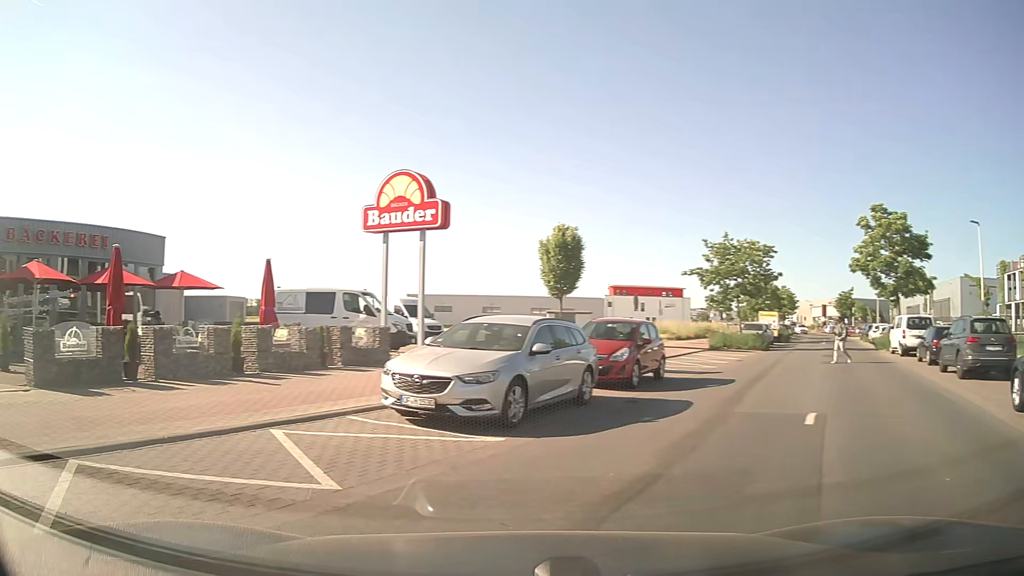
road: tertiary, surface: asphalt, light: Day
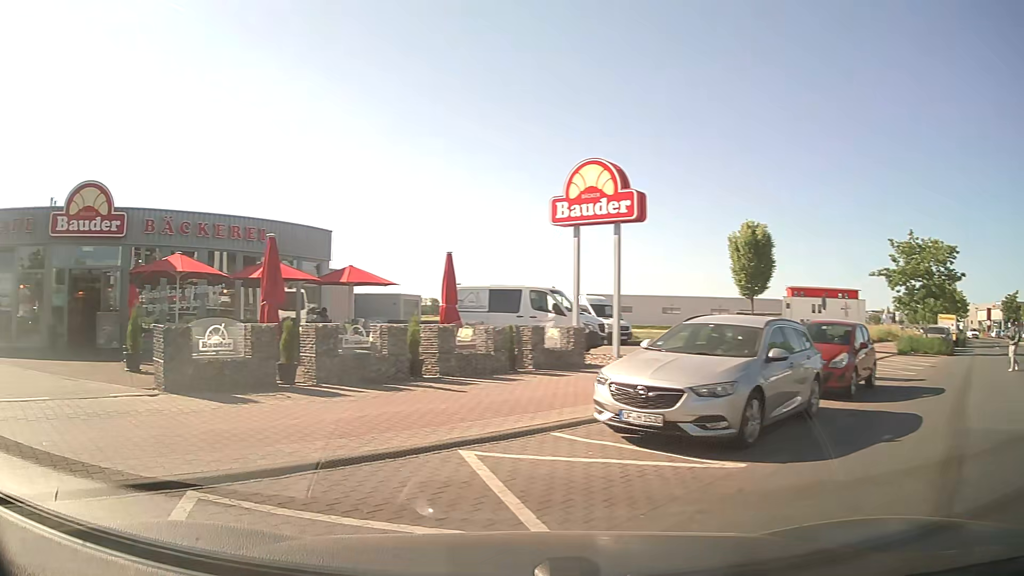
(-0.2, +1.5) m; -17°
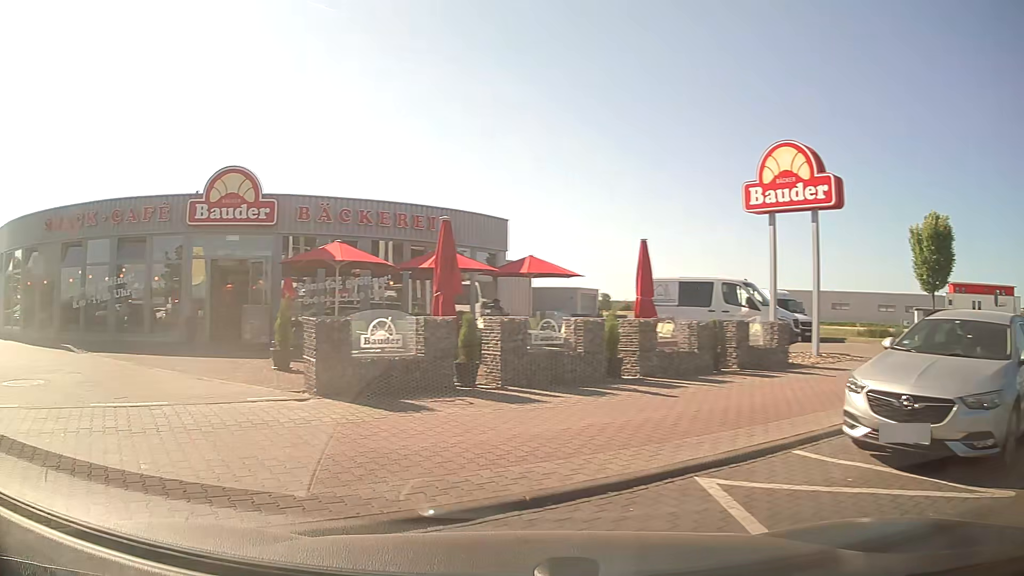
(-0.2, +1.5) m; -15°
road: service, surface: paved
